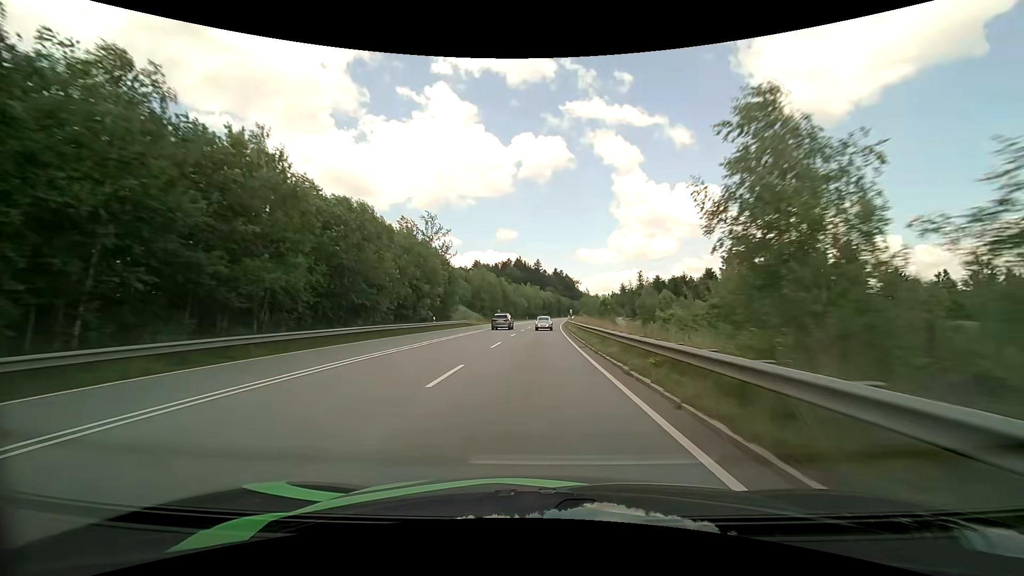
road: primary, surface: asphalt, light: Day
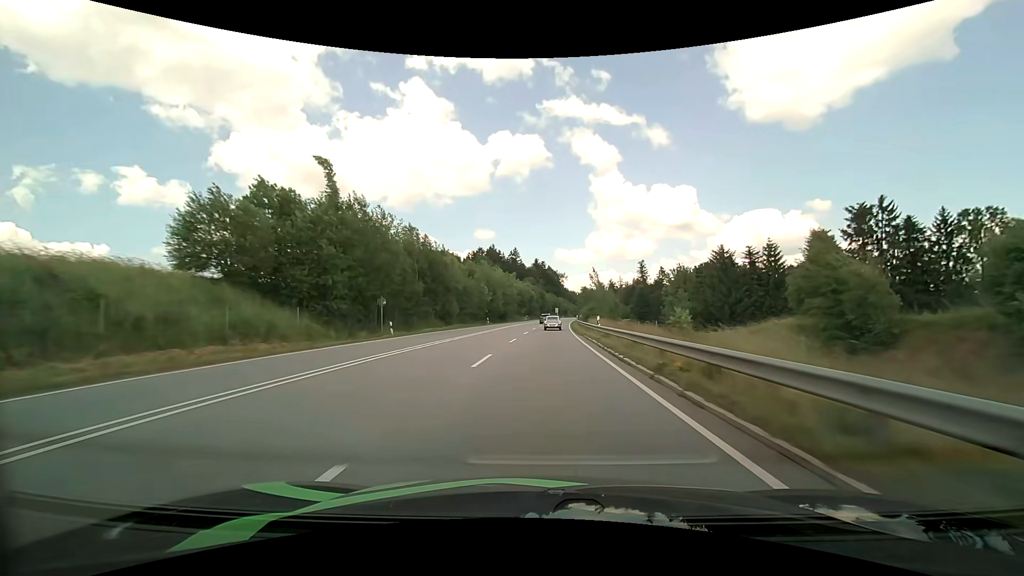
(+1.0, +68.3) m; +2°
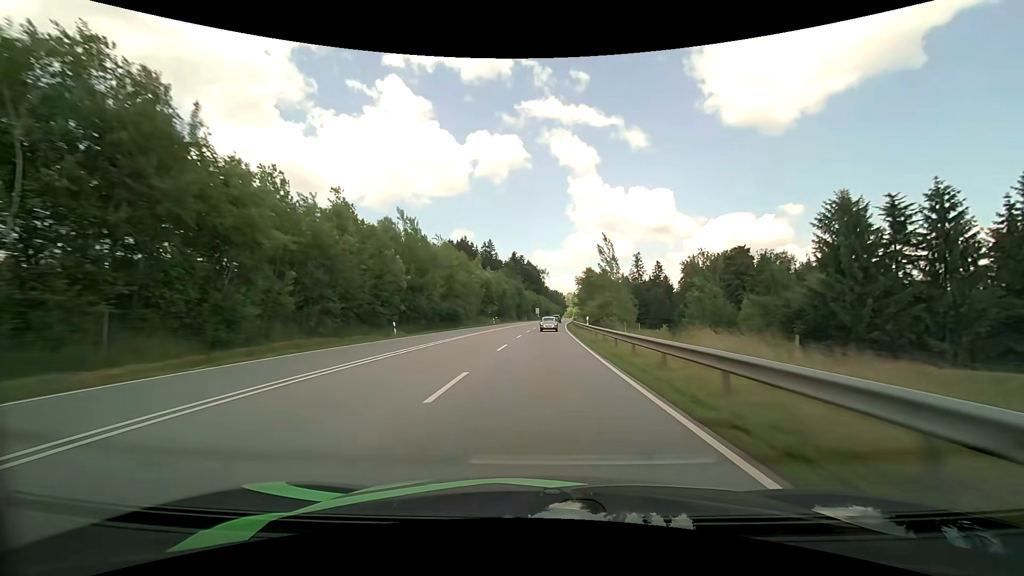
(+0.9, +40.9) m; +2°
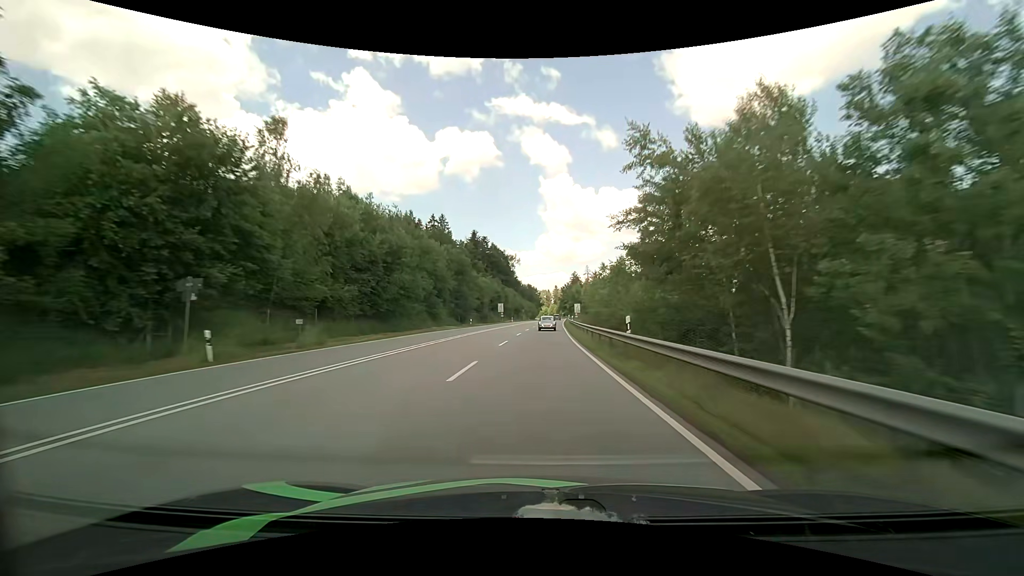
(+2.0, +68.4) m; +3°
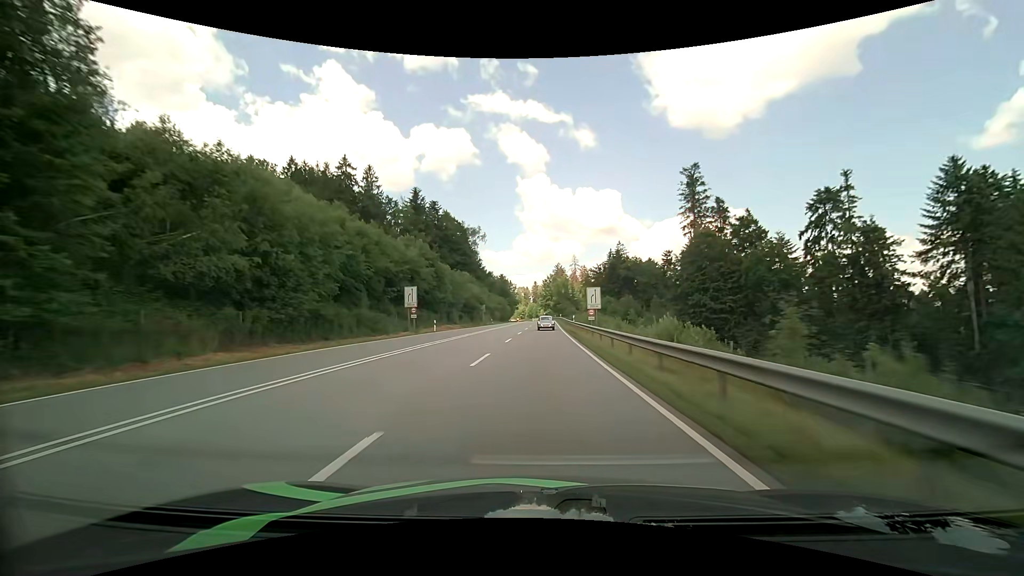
(+1.5, +68.4) m; +2°
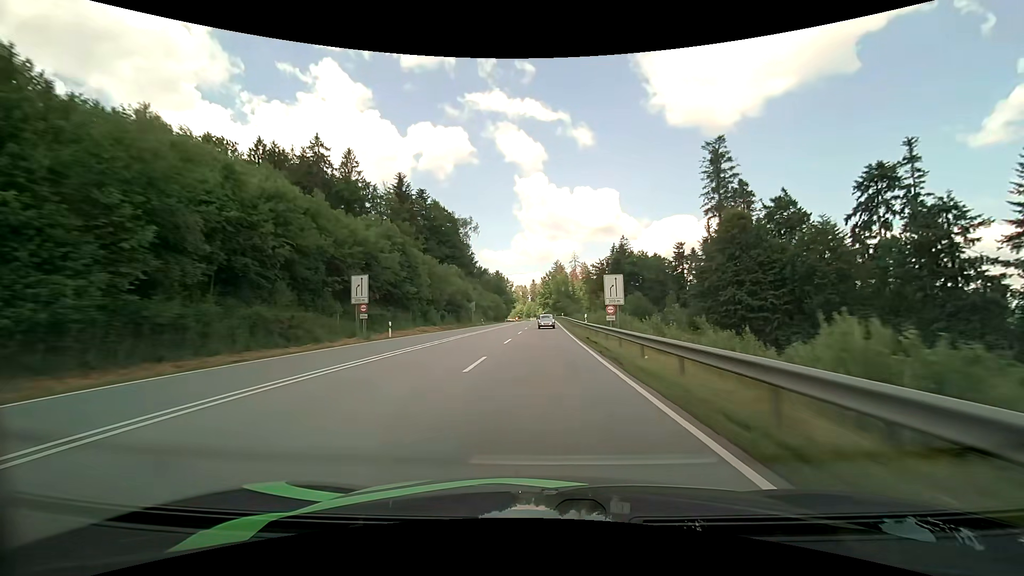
(0.0, +13.7) m; 0°
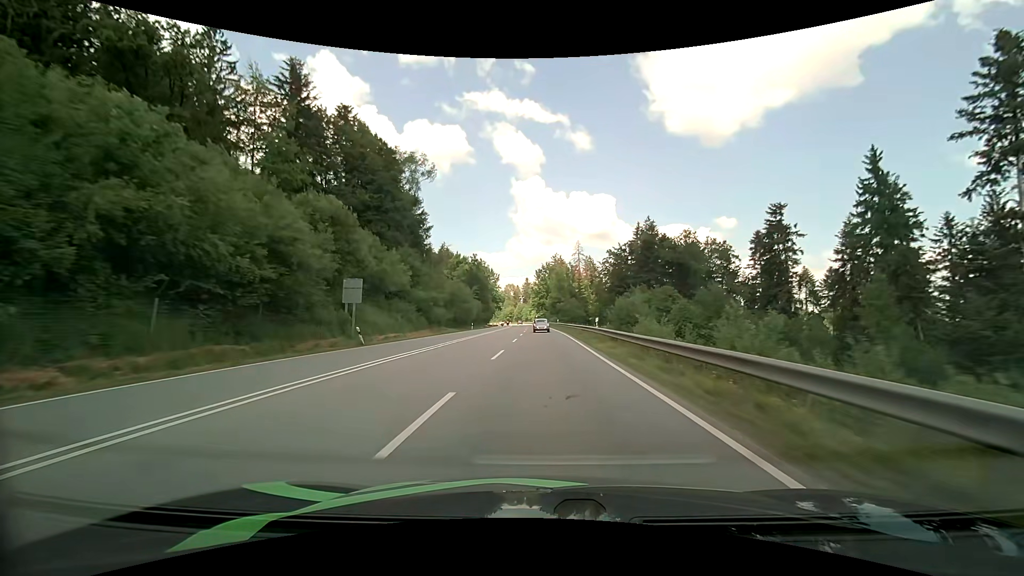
(+0.3, +54.9) m; +1°
